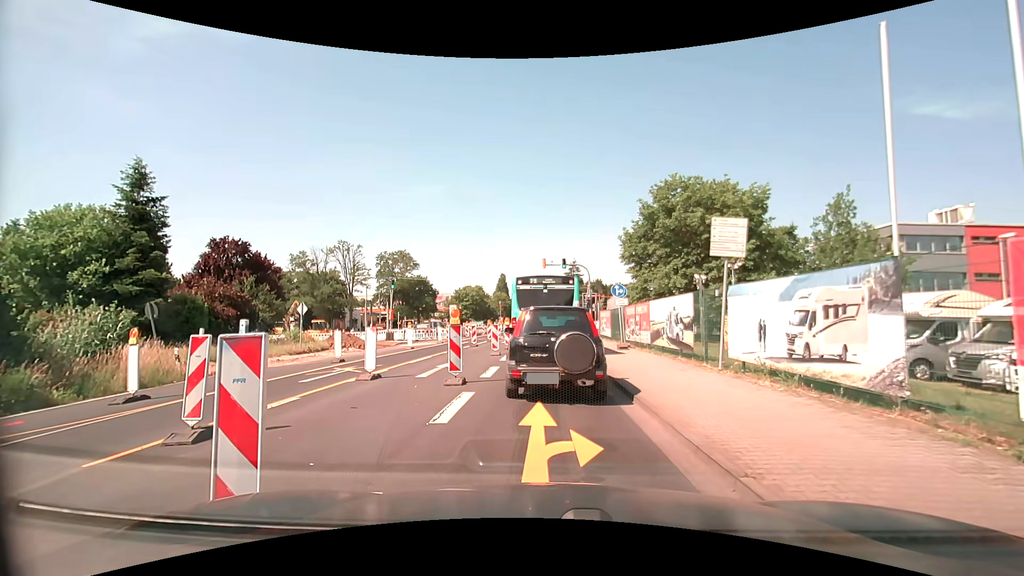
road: secondary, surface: asphalt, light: Day
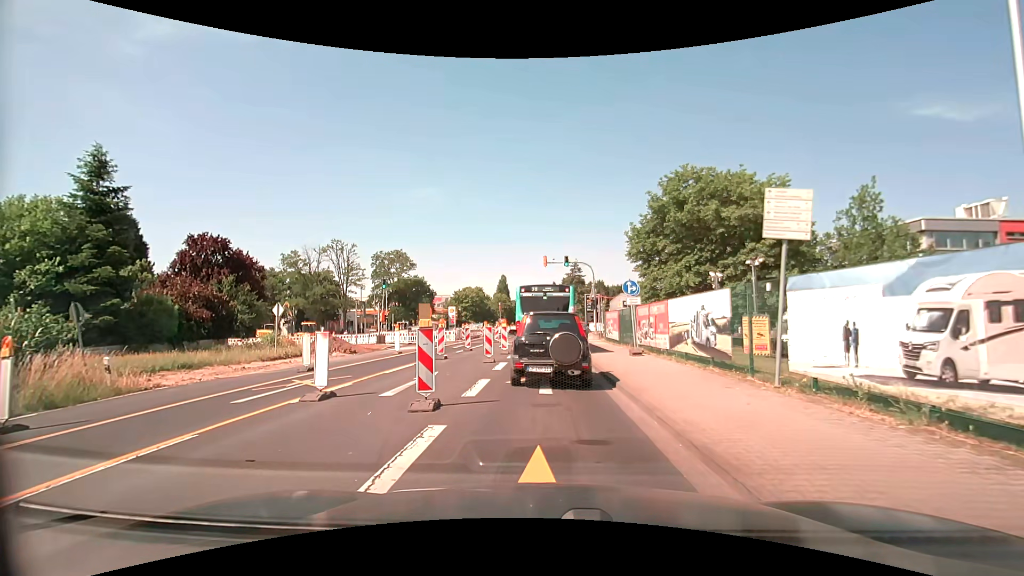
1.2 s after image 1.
(+0.1, +3.2) m; +2°
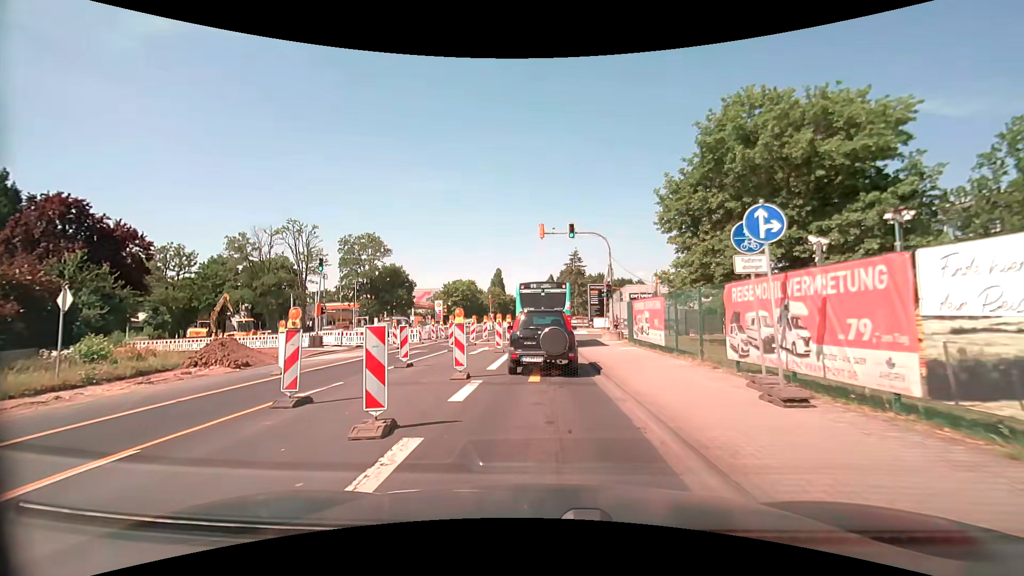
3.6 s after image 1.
(0.0, +12.6) m; 0°
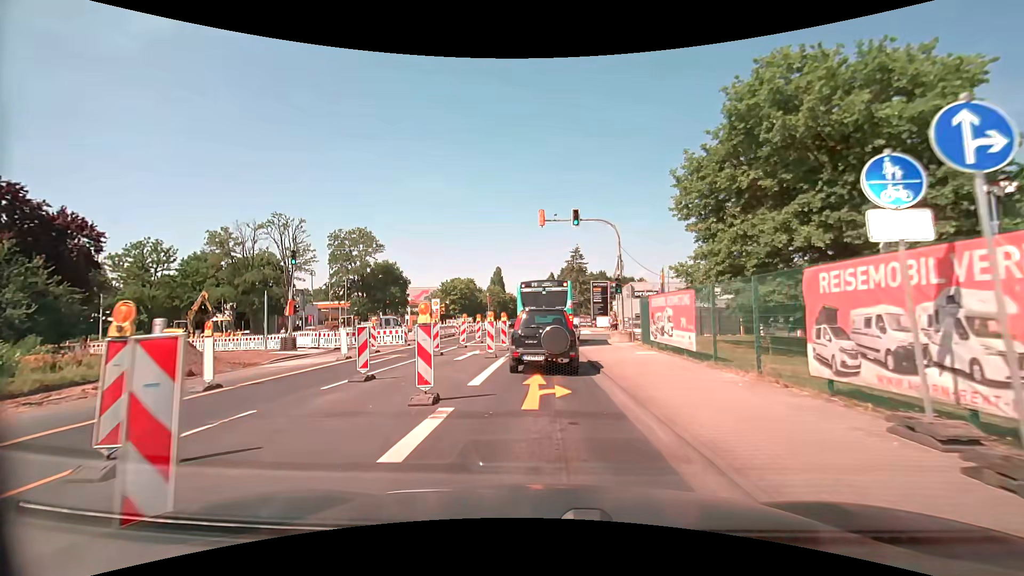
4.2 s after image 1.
(0.0, +3.6) m; 0°
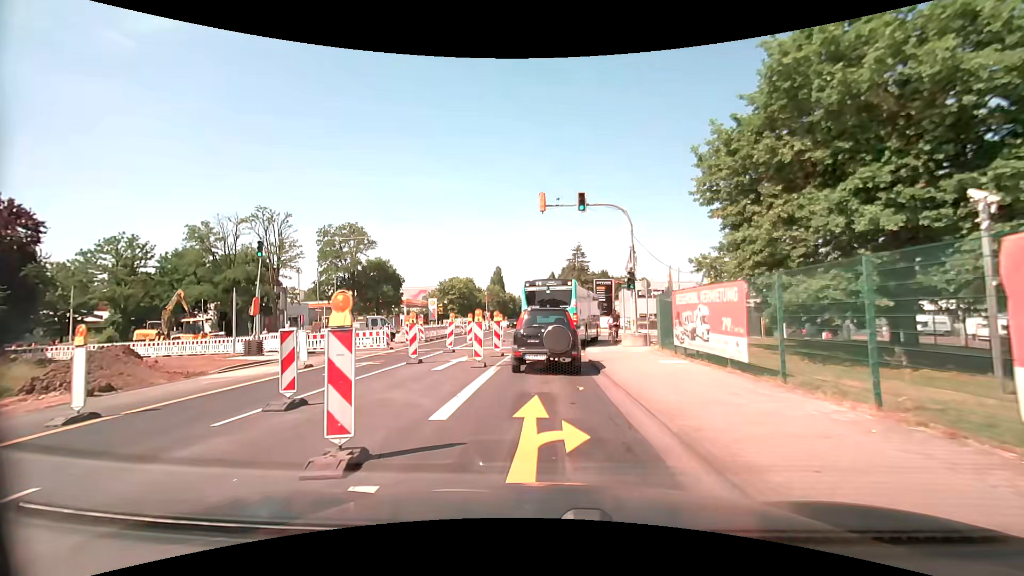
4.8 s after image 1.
(0.0, +3.6) m; 0°
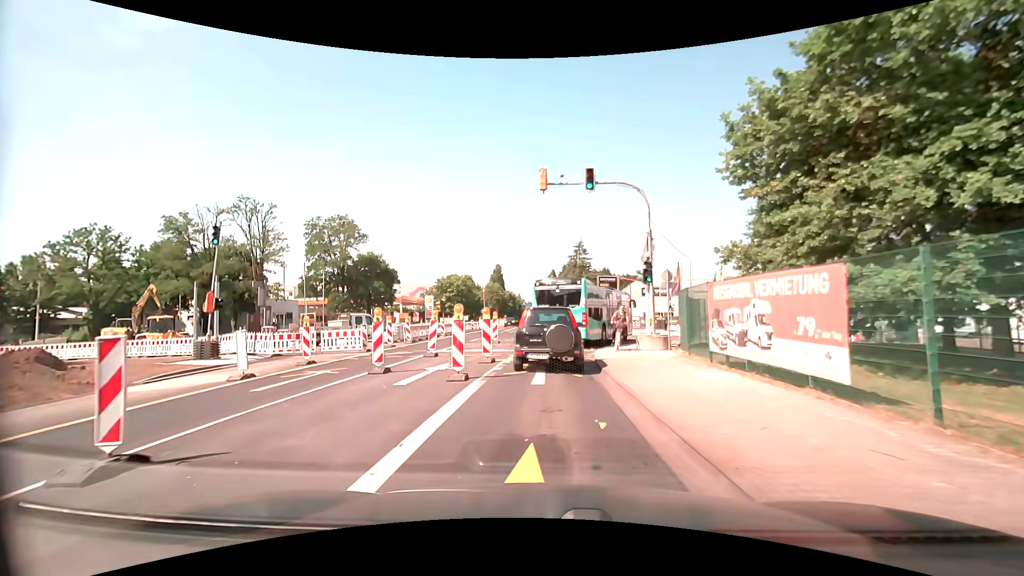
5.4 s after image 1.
(0.0, +3.5) m; 0°
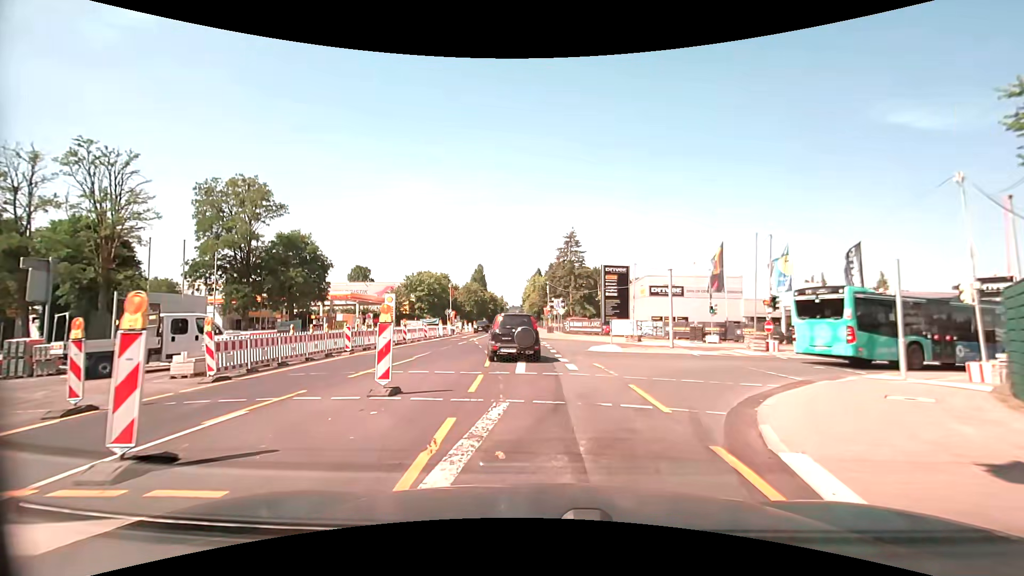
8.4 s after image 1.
(+0.1, +17.4) m; +2°
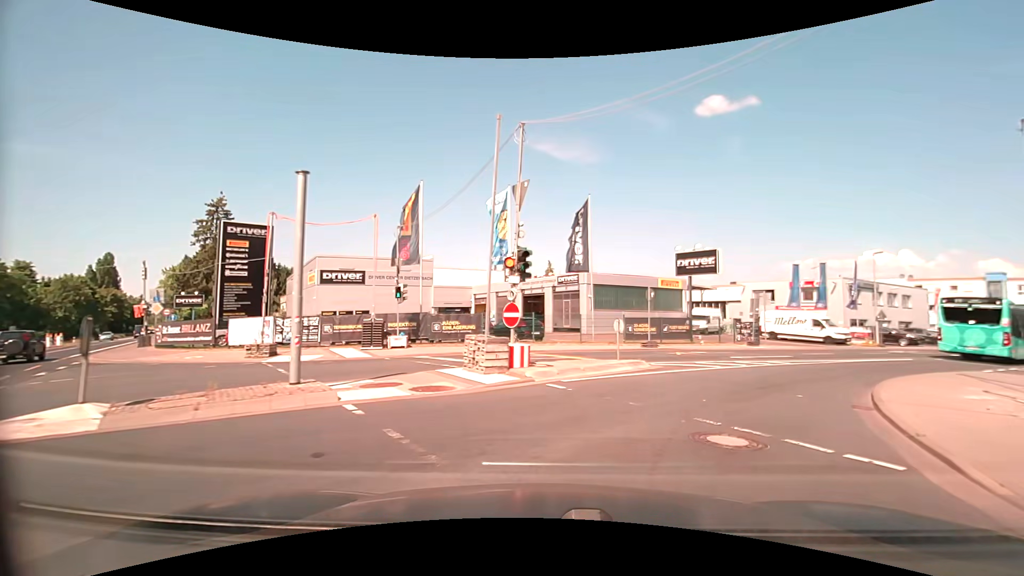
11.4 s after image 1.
(+3.9, +16.4) m; +34°
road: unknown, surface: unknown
(+2, +10) (+8, +18) (+16, +24) (+24, +30) (+32, +36) (+40, +42) (+48, +48) (+56, +53) (+64, +59) (+72, +65) m
